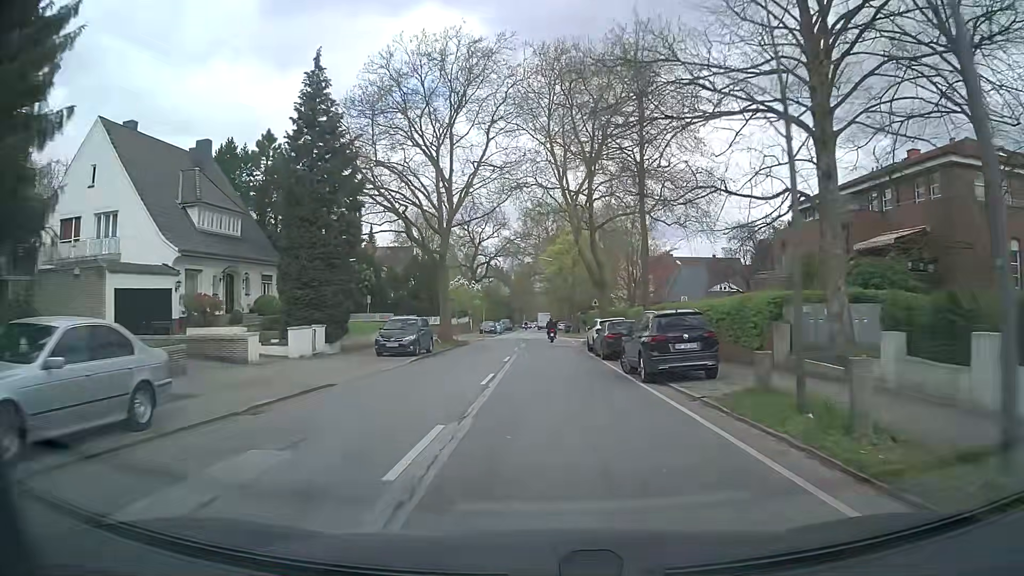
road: residential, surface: asphalt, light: Day
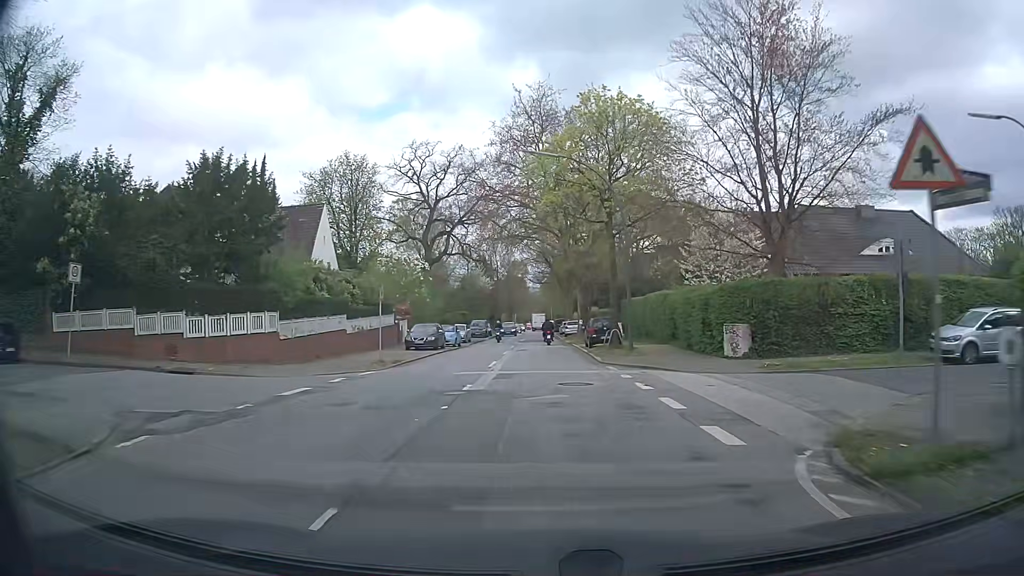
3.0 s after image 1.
(+0.2, +41.4) m; +1°
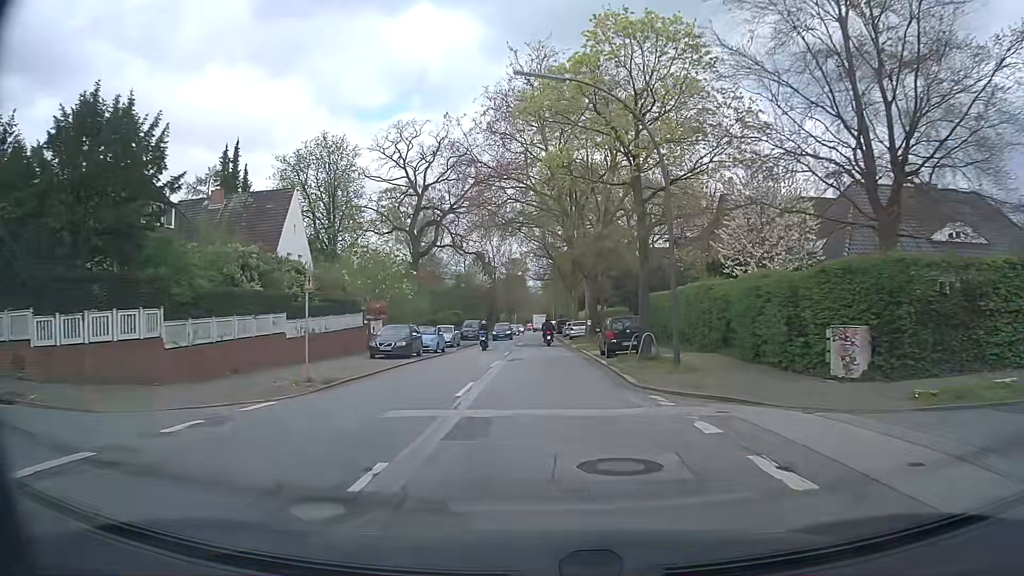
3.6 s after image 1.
(0.0, +8.2) m; 0°
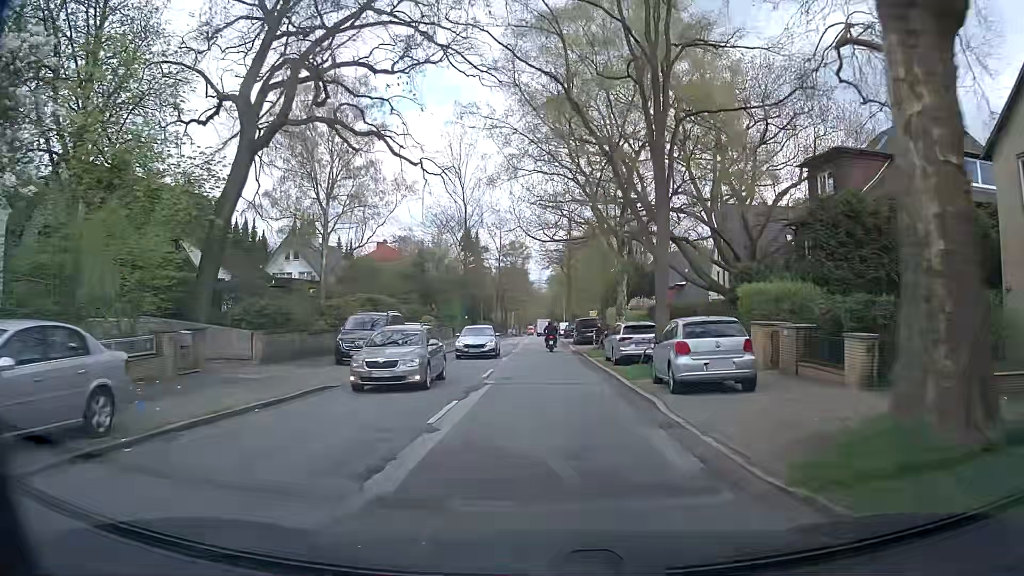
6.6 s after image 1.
(-0.3, +40.2) m; 0°
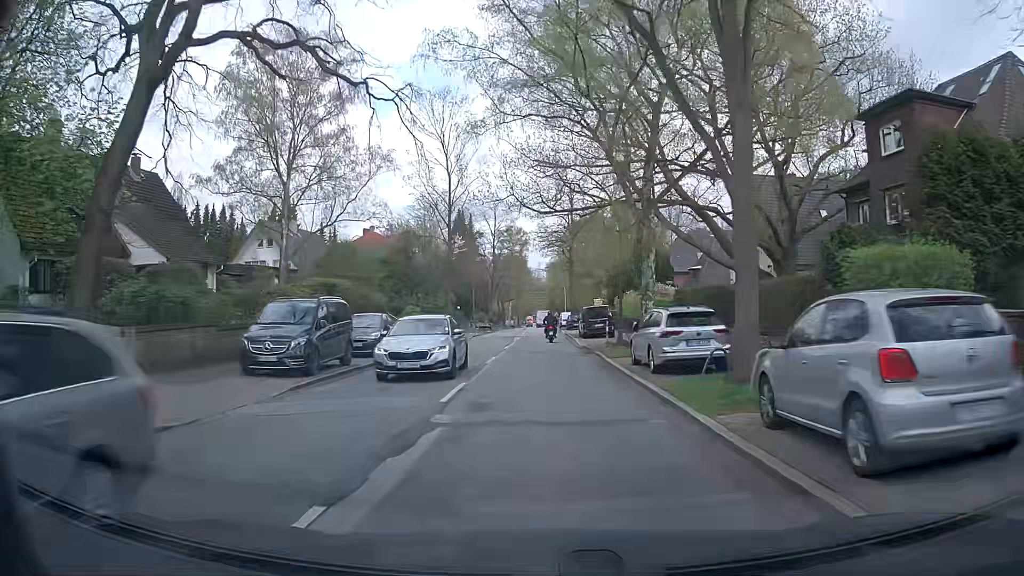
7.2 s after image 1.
(0.0, +7.9) m; 0°
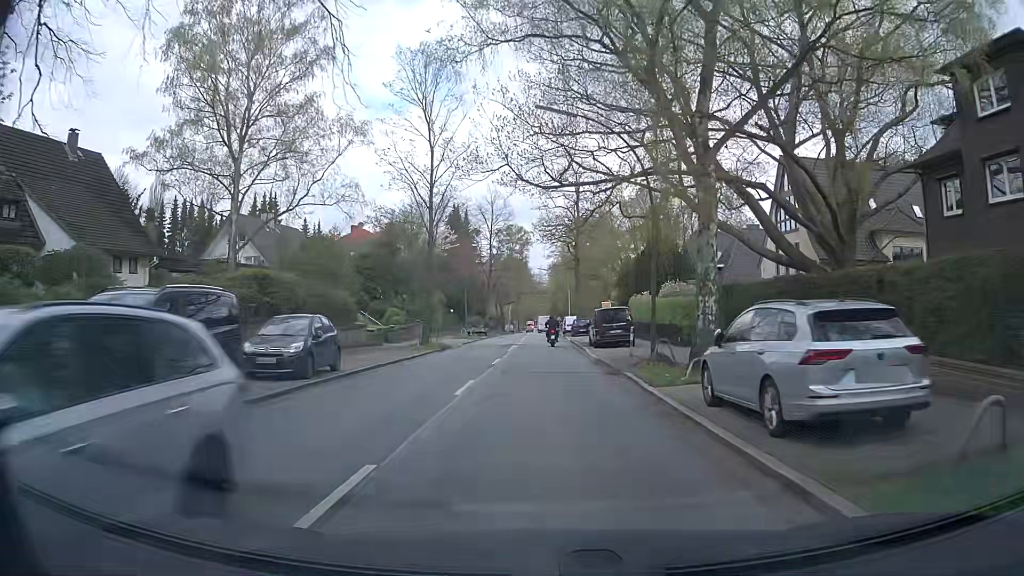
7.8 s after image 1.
(+0.1, +7.8) m; 0°
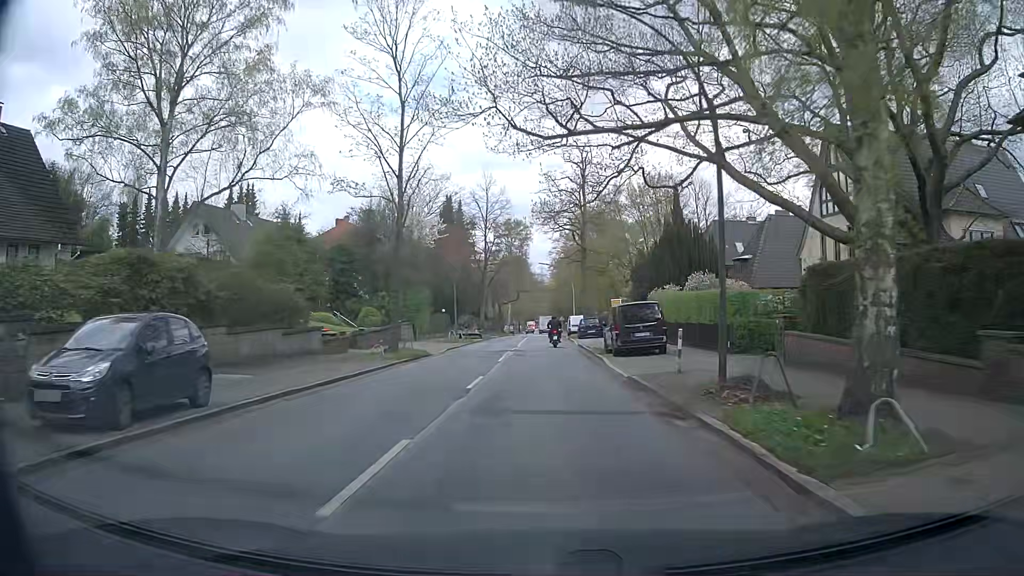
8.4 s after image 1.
(+0.1, +7.8) m; 0°
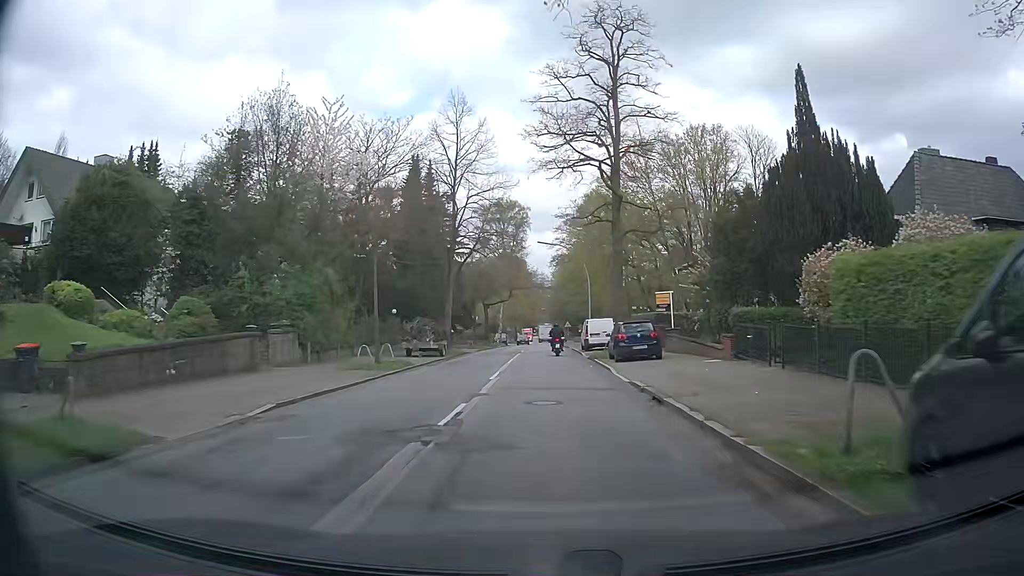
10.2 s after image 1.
(+0.2, +23.4) m; +1°
(0, +10) (0, +20) (0, +30) (0, +40) (0, +50) (0, +60) (0, +70) (0, +80) (+1, +90) (+1, +100) m
